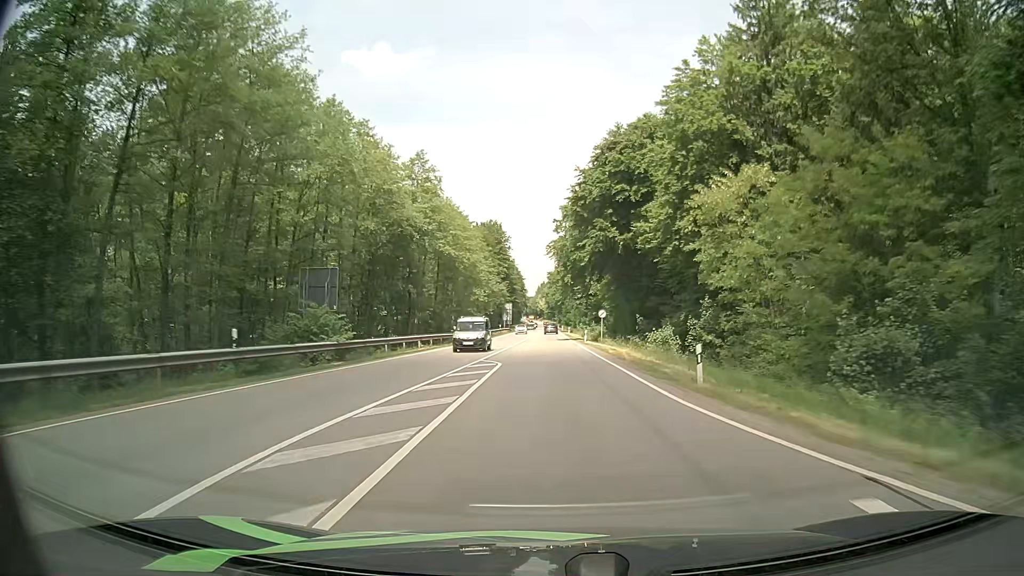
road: secondary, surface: asphalt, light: Day
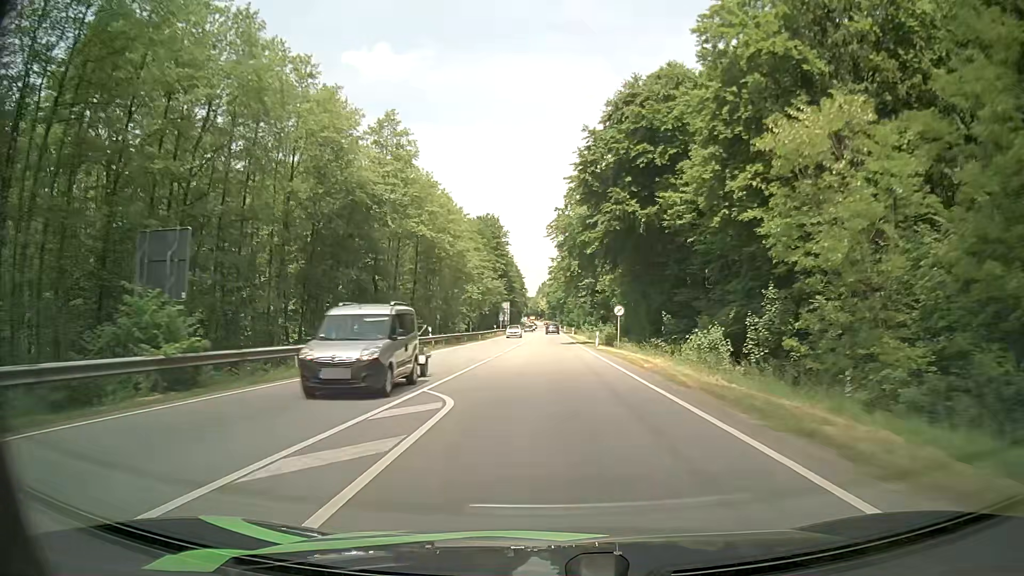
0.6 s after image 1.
(0.0, +12.5) m; 0°
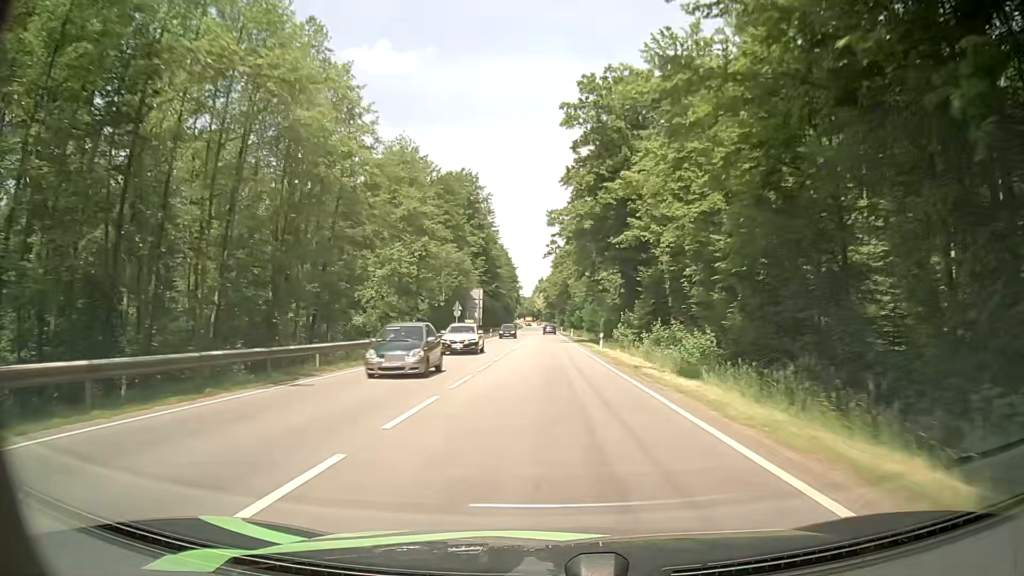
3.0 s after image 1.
(0.0, +51.6) m; 0°
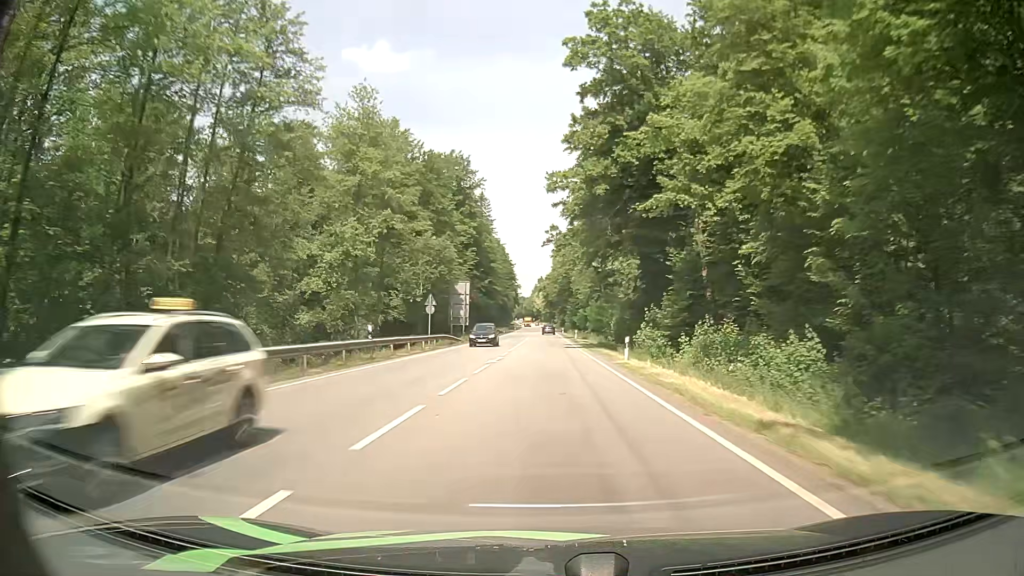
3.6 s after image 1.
(+0.1, +13.4) m; 0°
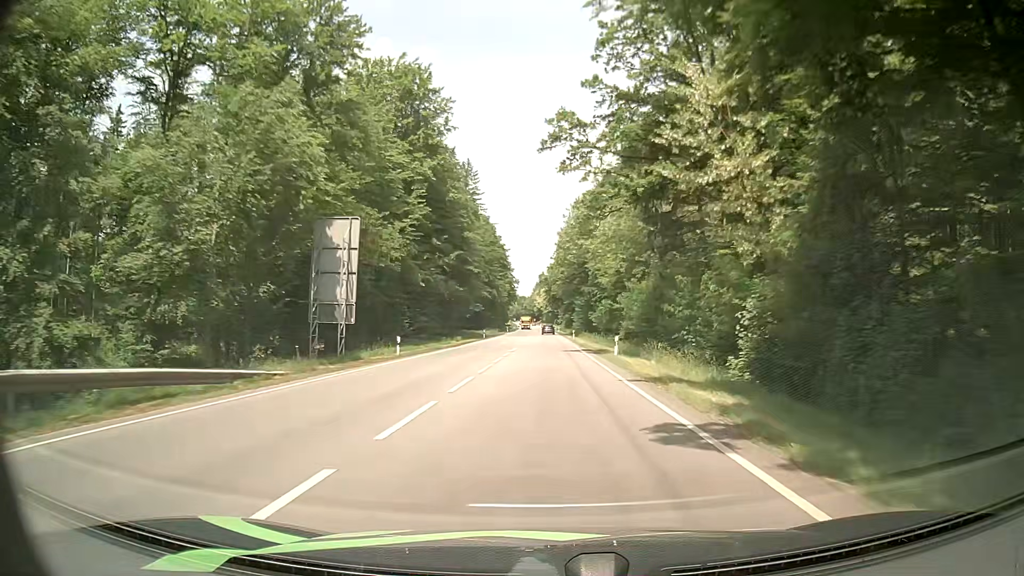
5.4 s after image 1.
(+0.1, +41.3) m; 0°
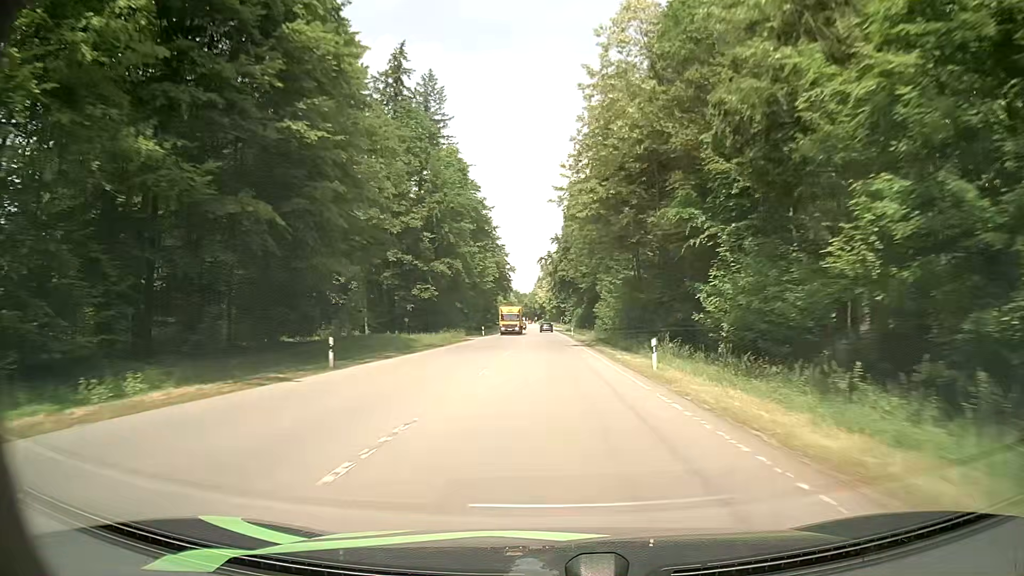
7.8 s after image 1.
(0.0, +57.3) m; 0°
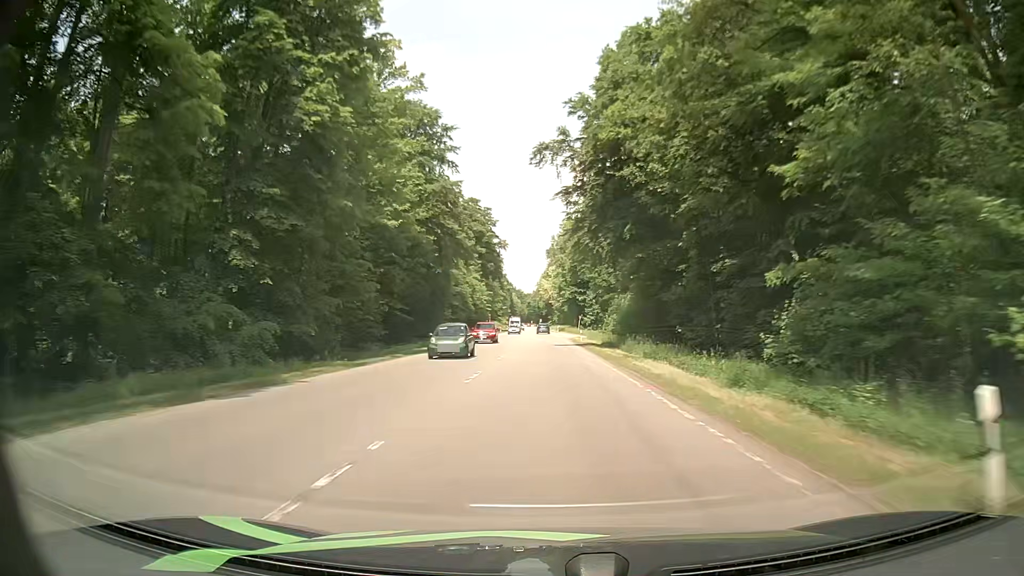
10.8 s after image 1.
(-0.1, +74.0) m; 0°
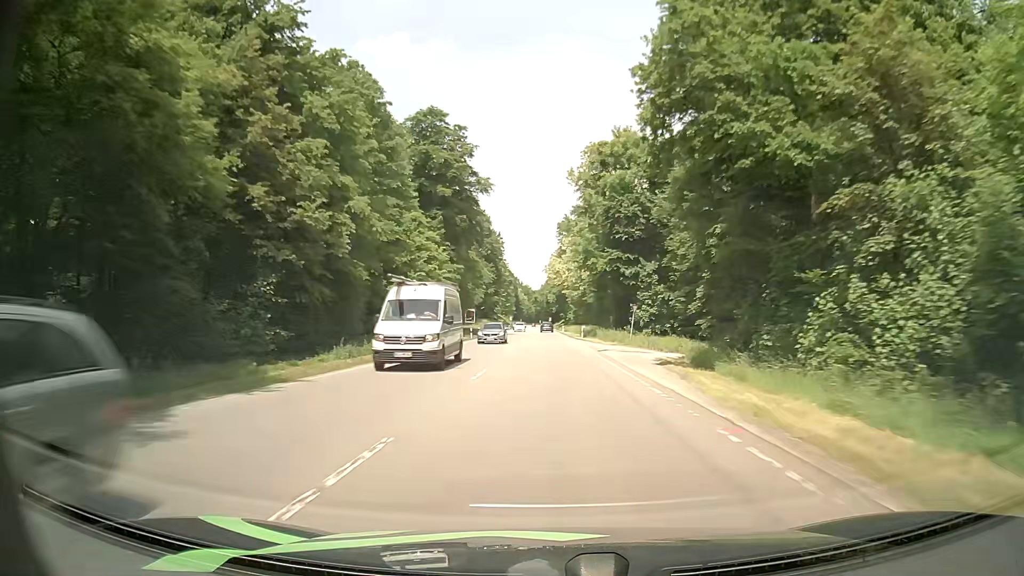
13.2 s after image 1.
(-0.5, +60.0) m; -1°
(0, +10) (0, +20) (0, +30) (0, +40) (0, +50) (0, +60) (0, +70) (-1, +80) (-1, +90) (-1, +100) m
